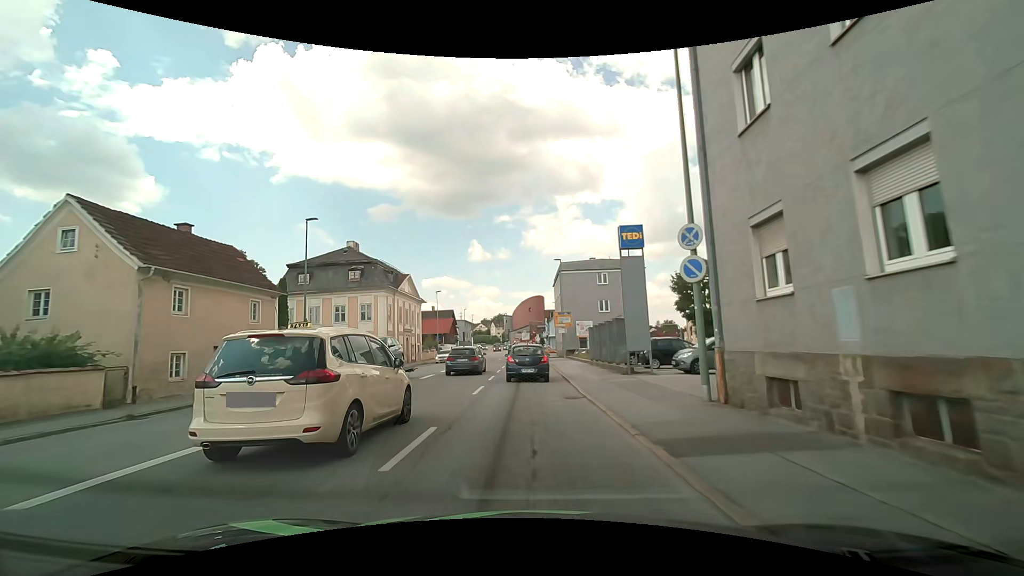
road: tertiary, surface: asphalt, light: Day
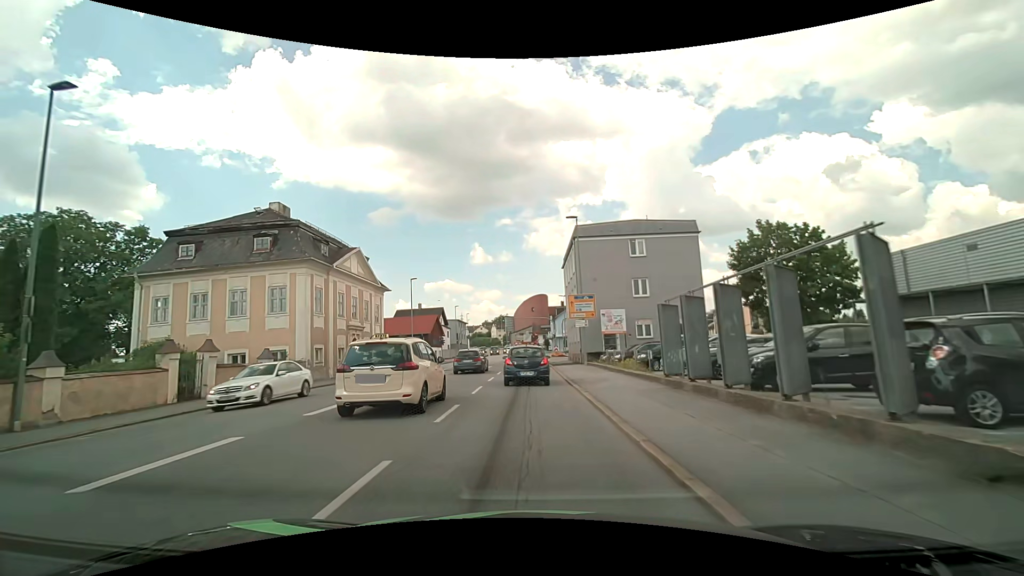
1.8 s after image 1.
(0.0, +17.4) m; -1°
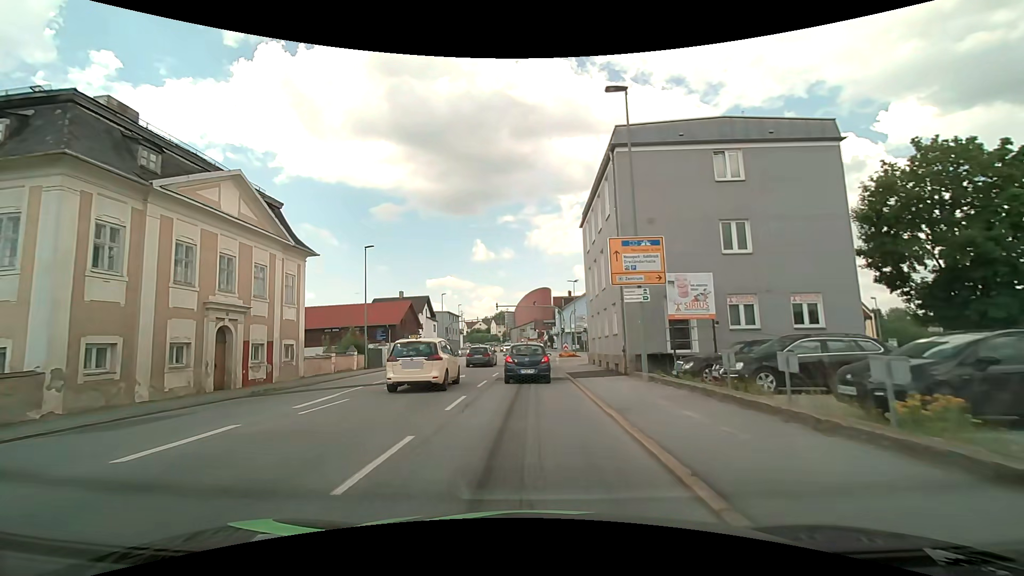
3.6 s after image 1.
(+0.2, +16.9) m; +1°
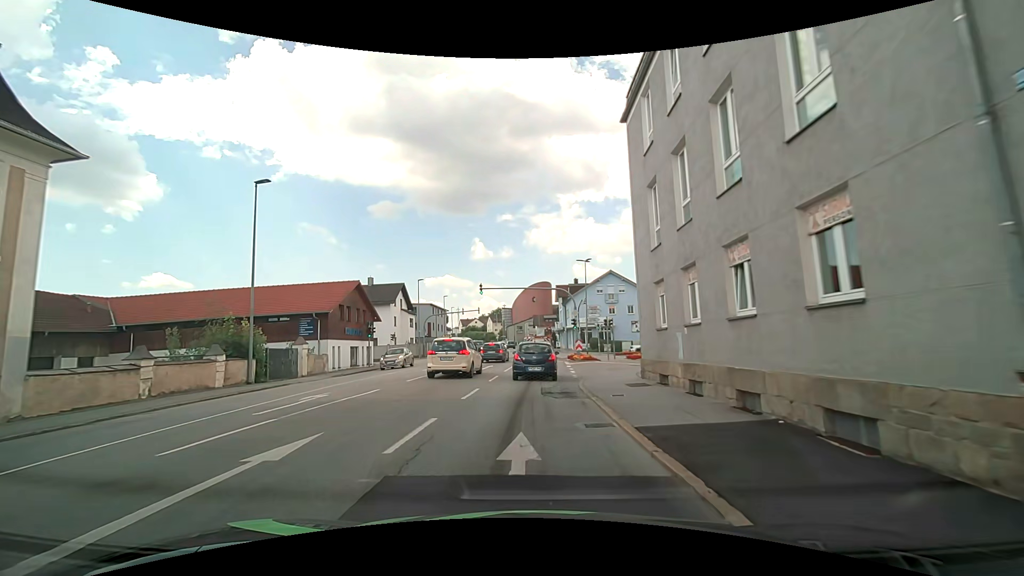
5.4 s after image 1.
(0.0, +16.5) m; 0°
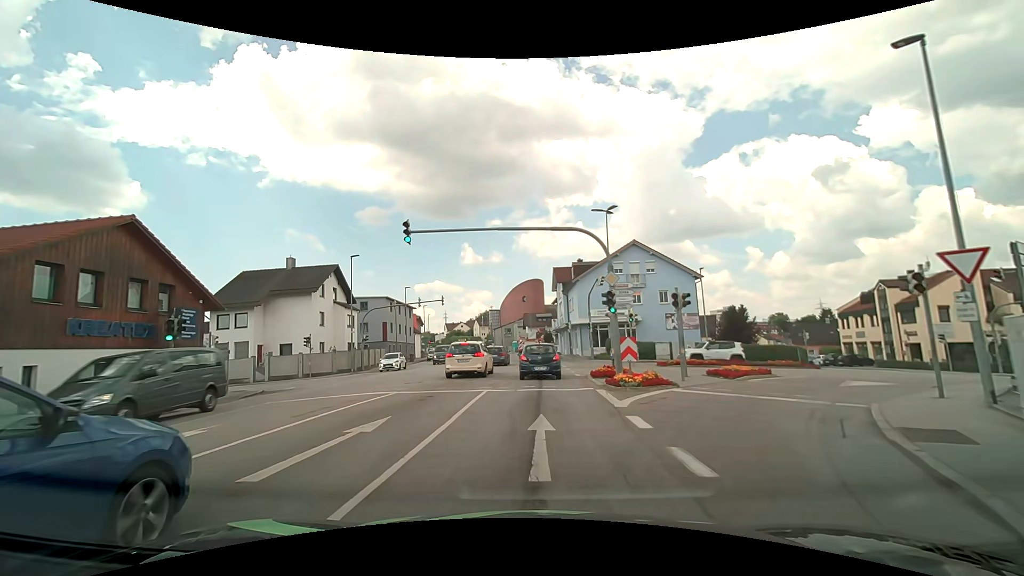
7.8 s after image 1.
(+0.1, +21.6) m; +1°
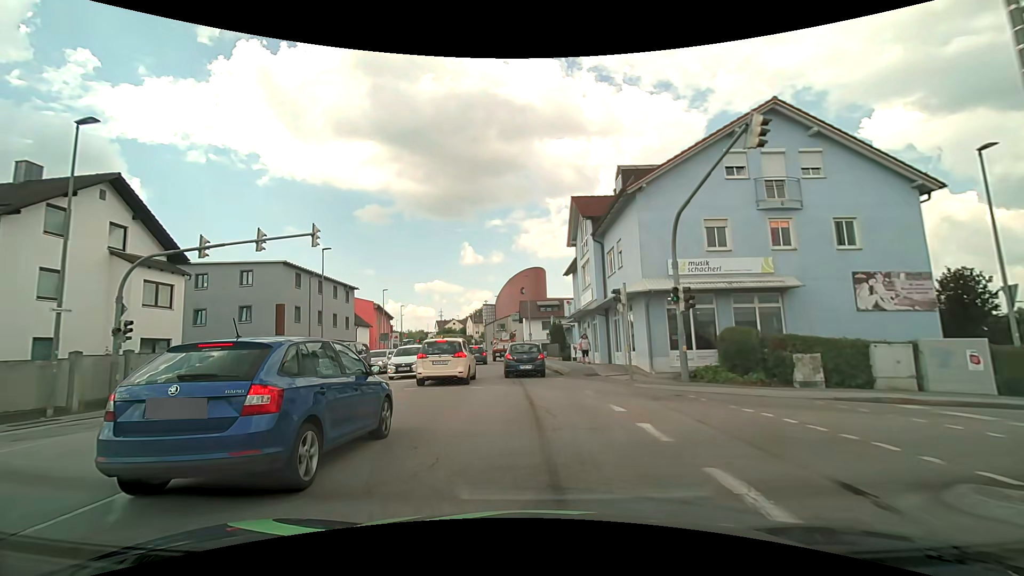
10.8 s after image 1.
(+0.2, +27.4) m; 0°
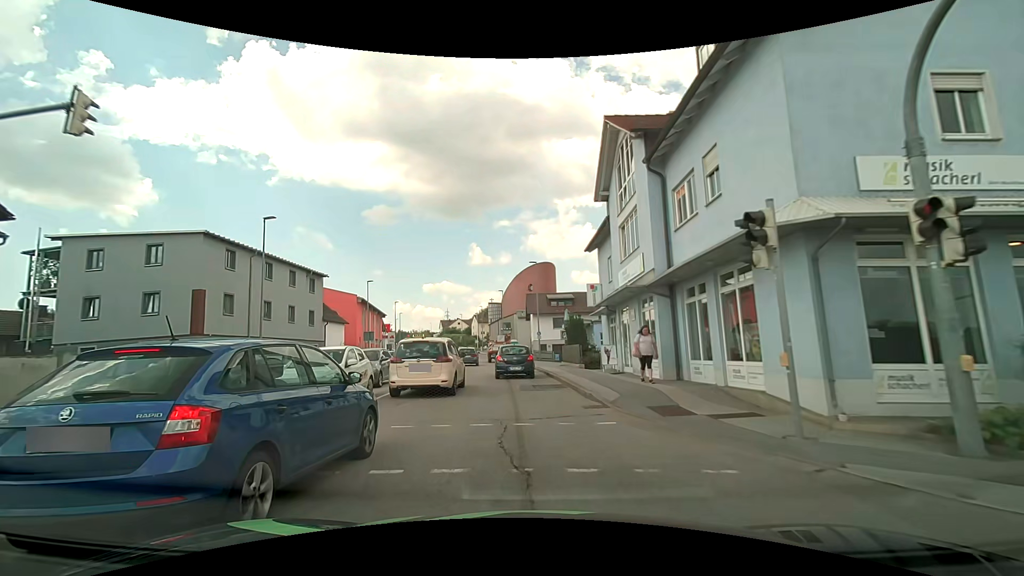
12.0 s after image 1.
(0.0, +10.7) m; -1°
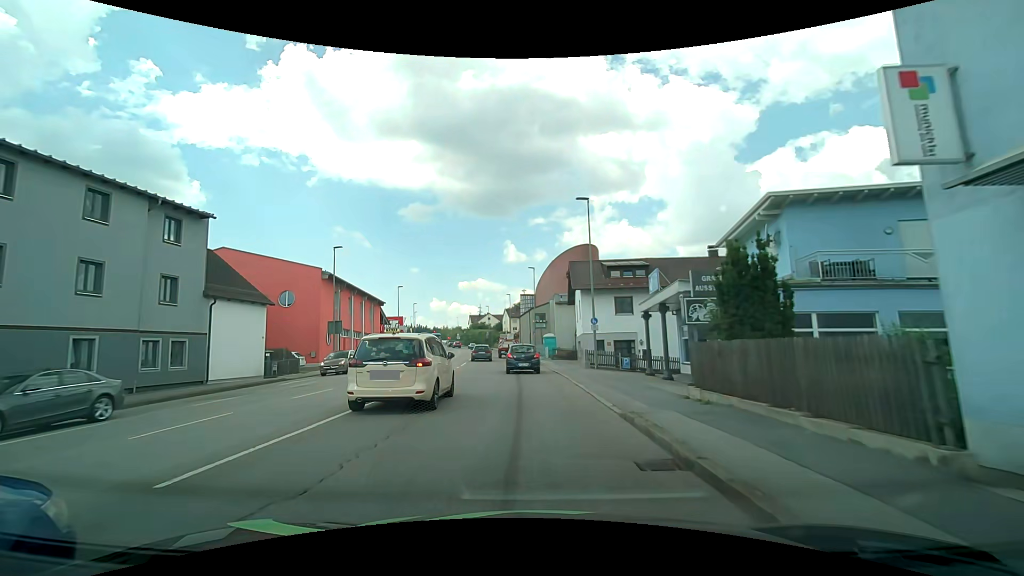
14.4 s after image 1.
(-0.6, +21.4) m; -4°
(0, +10) (0, +20) (-1, +30) (-1, +40) (-2, +50) (-2, +60) (-4, +70) (-5, +80) (-6, +90) (-8, +100) m
